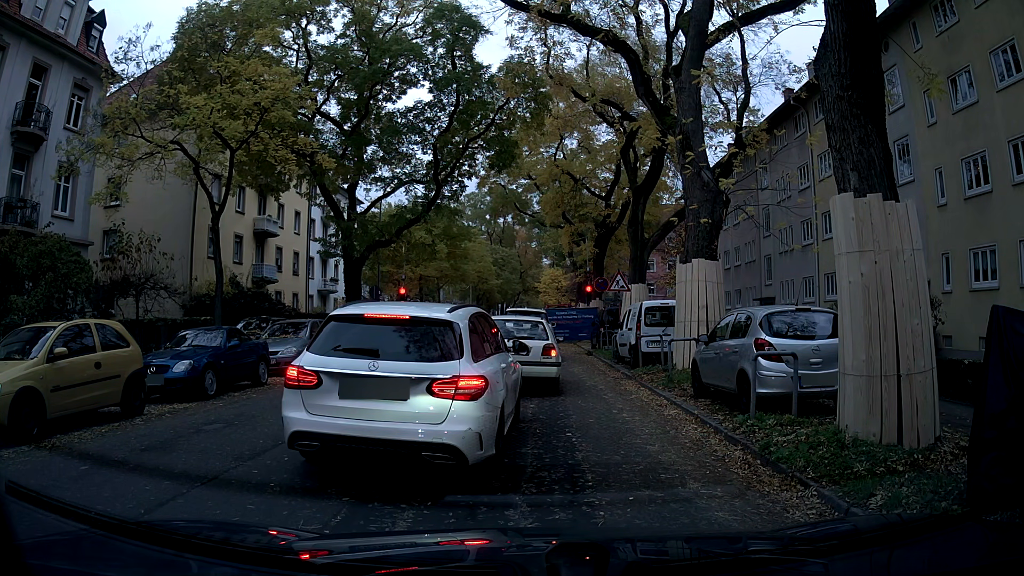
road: tertiary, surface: asphalt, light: Day
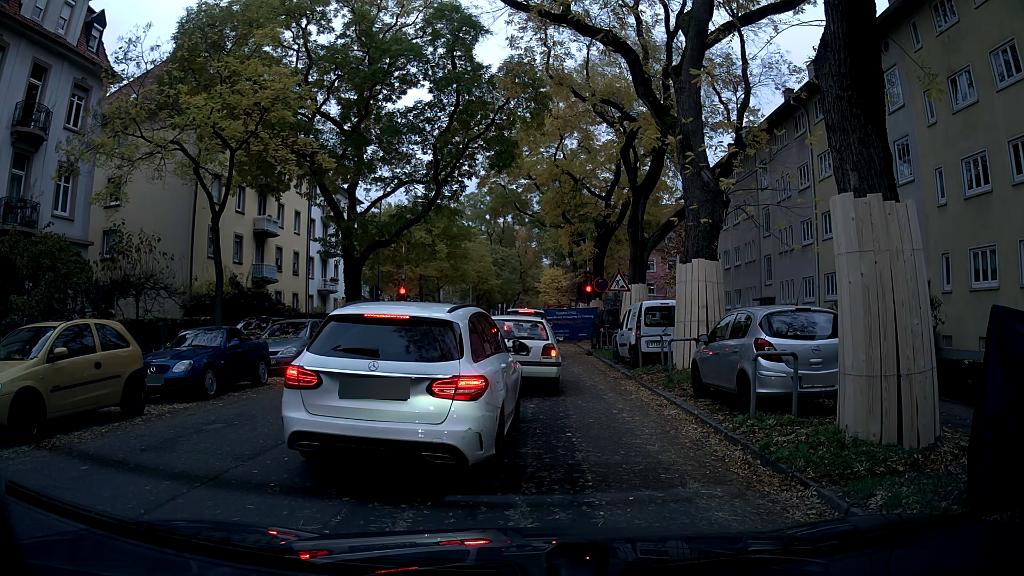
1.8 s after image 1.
(0.0, 0.0) m; 0°
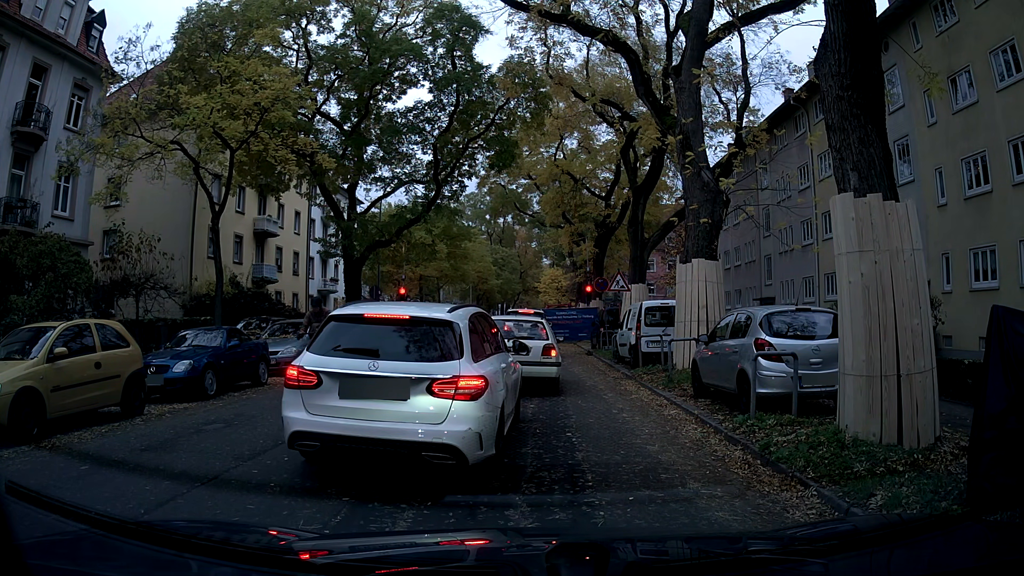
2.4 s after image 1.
(0.0, 0.0) m; 0°
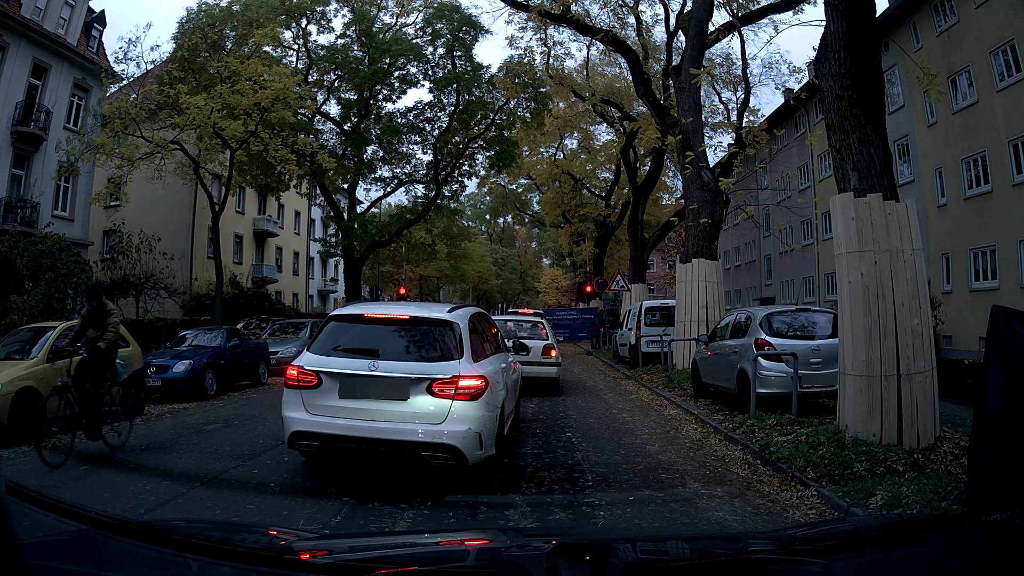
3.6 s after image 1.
(0.0, 0.0) m; 0°
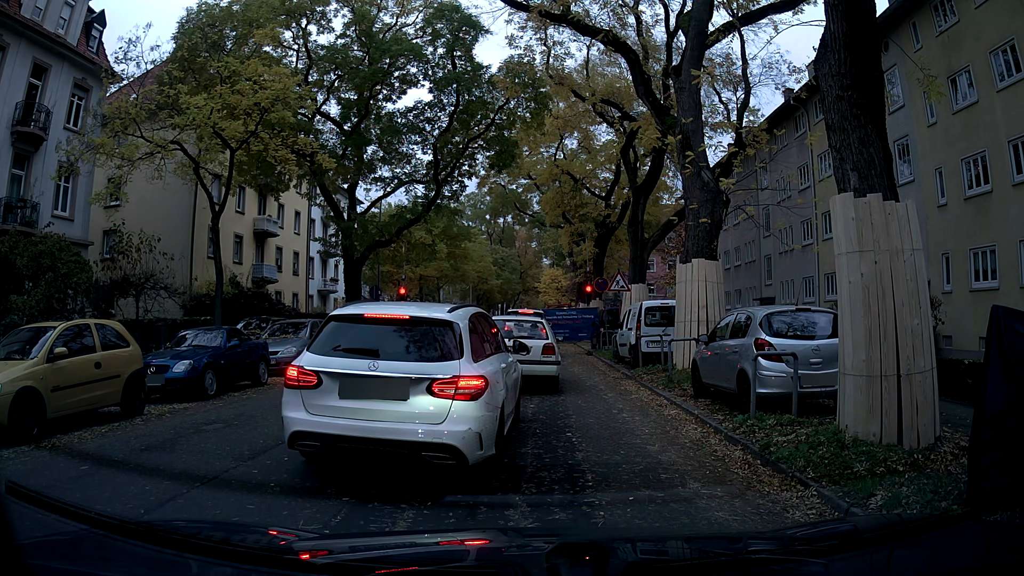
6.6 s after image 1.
(0.0, 0.0) m; 0°
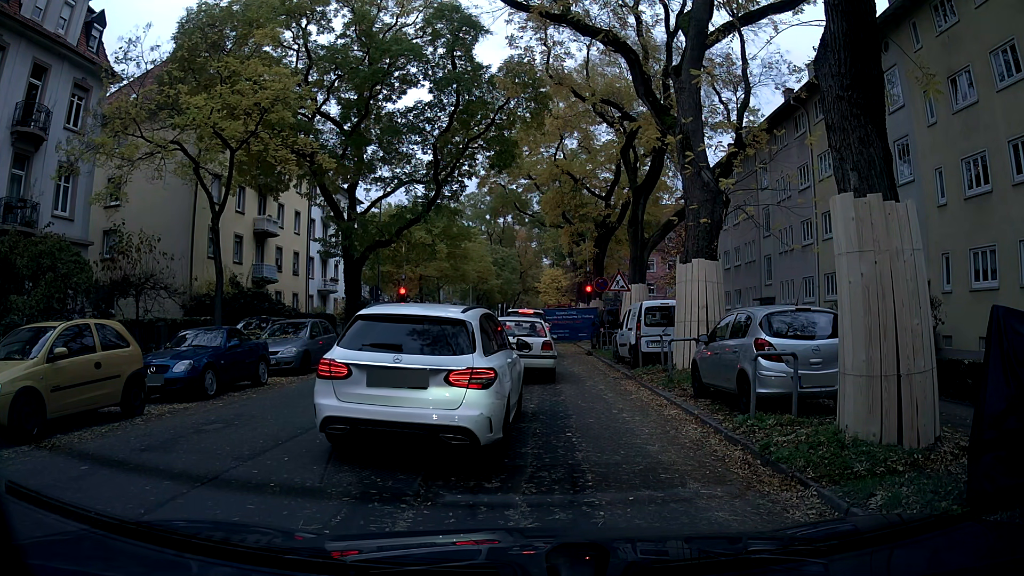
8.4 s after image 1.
(0.0, 0.0) m; 0°
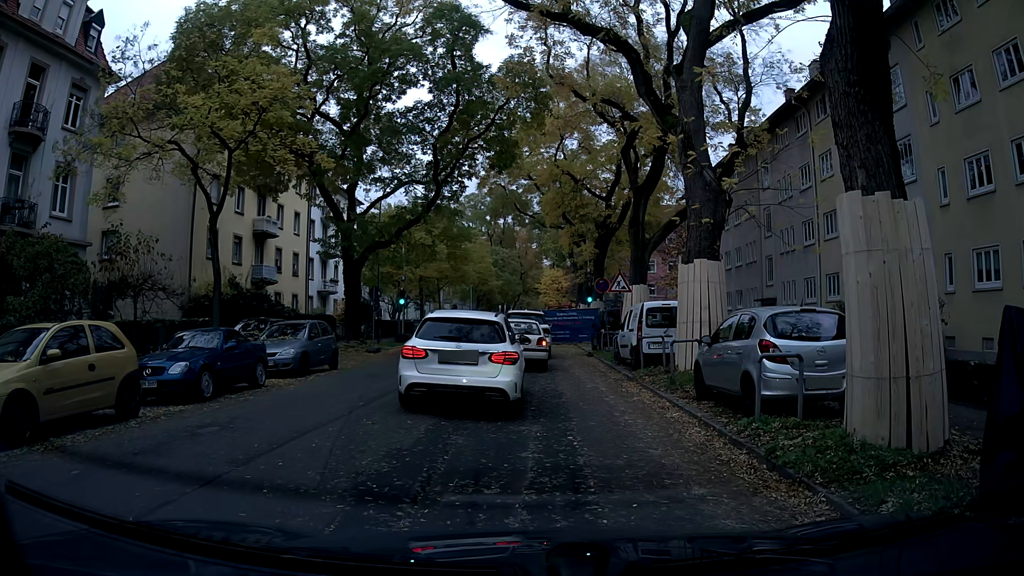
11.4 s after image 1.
(0.0, +0.1) m; 0°
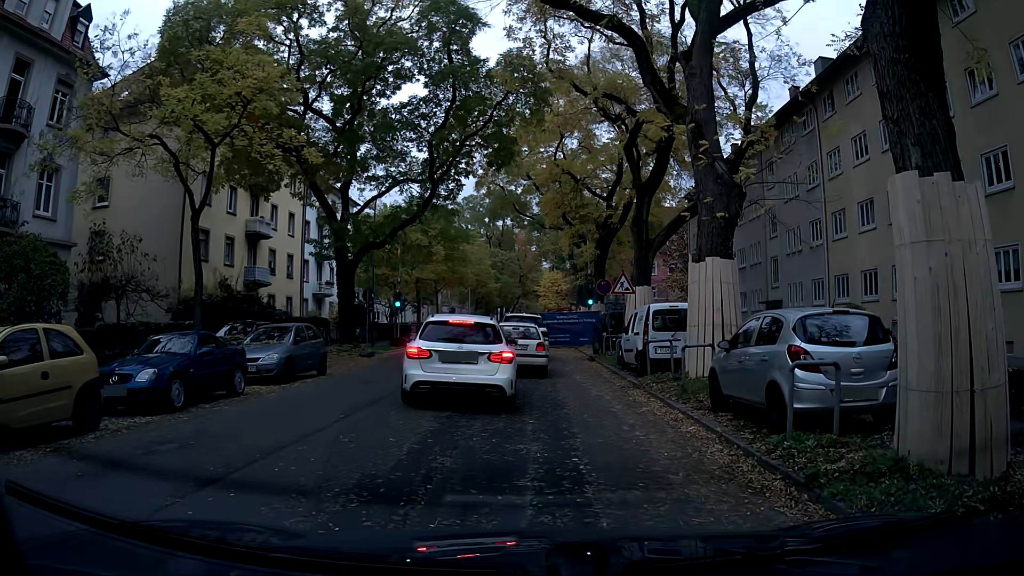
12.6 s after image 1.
(0.0, +1.1) m; +1°
(0, +10) (0, +20) (-3, +30) (-5, +39) (-5, +49) (-5, +59) (-5, +69) (-5, +79) (-4, +89) (-4, +99) m
